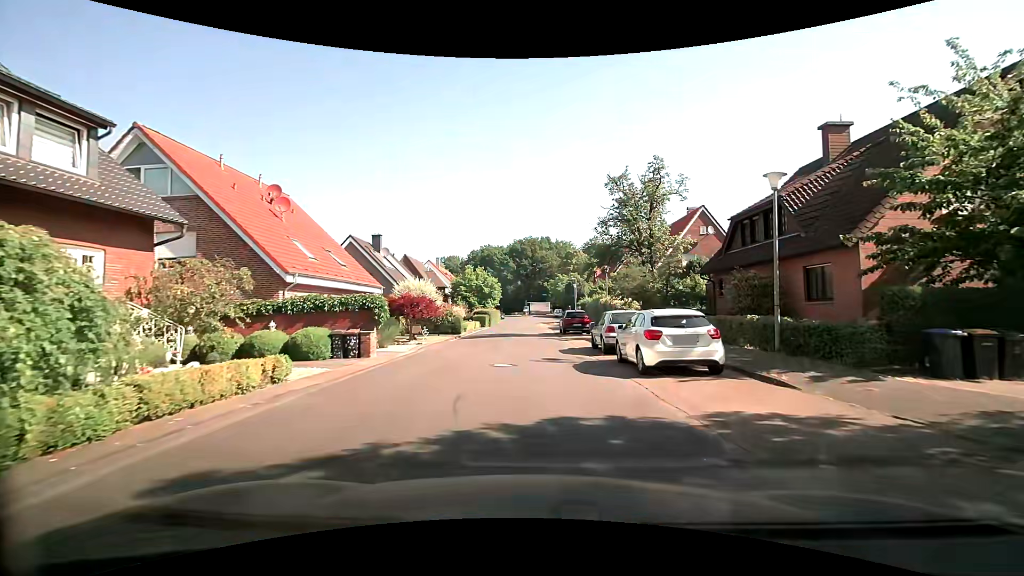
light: Day
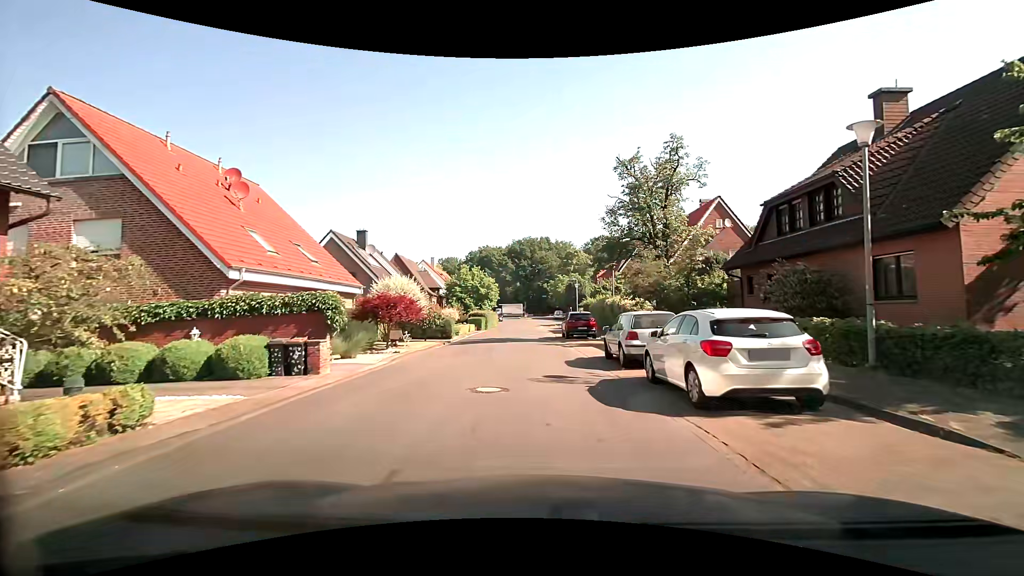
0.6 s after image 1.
(0.0, +3.8) m; 0°
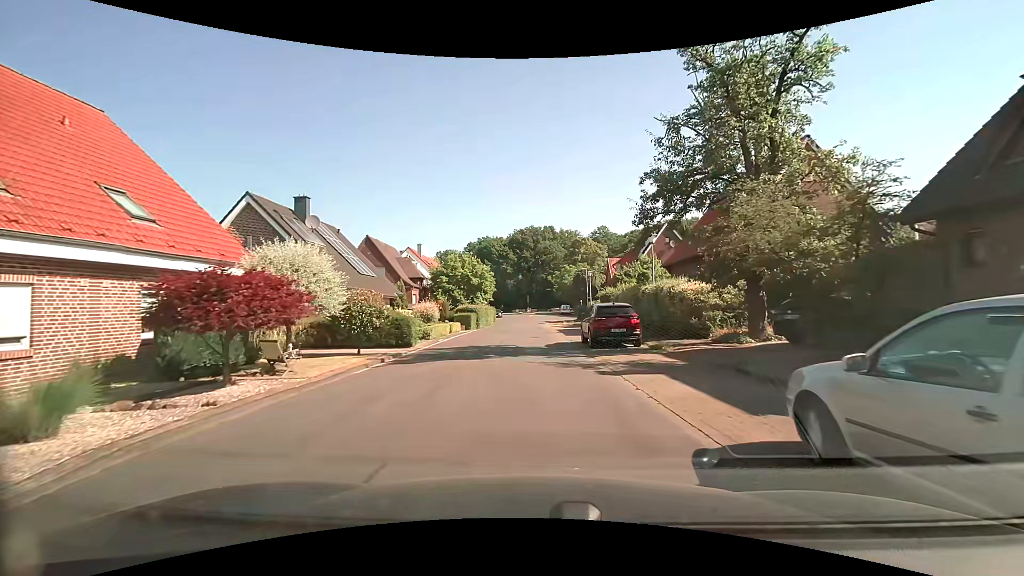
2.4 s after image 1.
(-0.2, +11.6) m; -1°
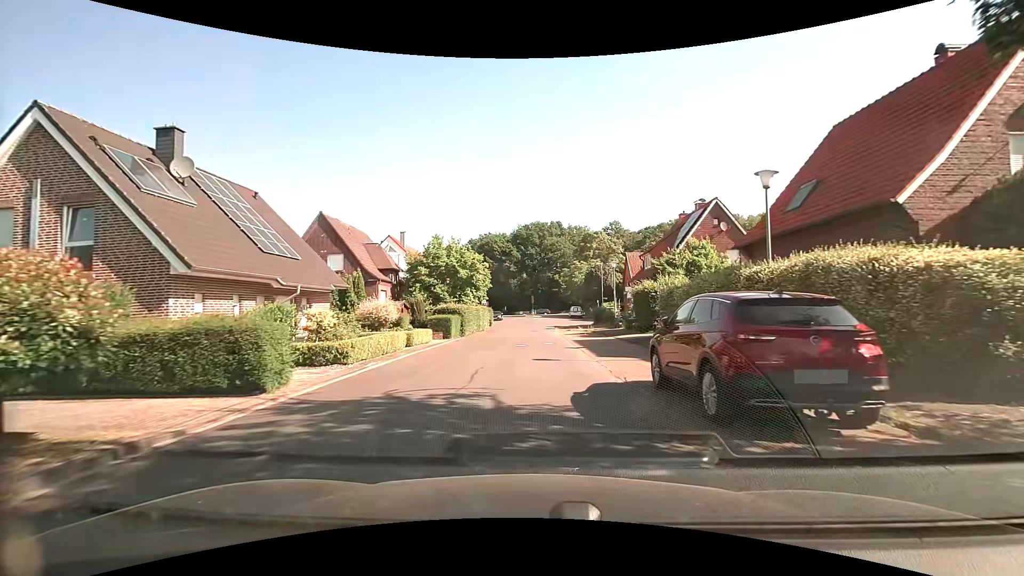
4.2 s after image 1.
(-0.2, +12.1) m; -2°
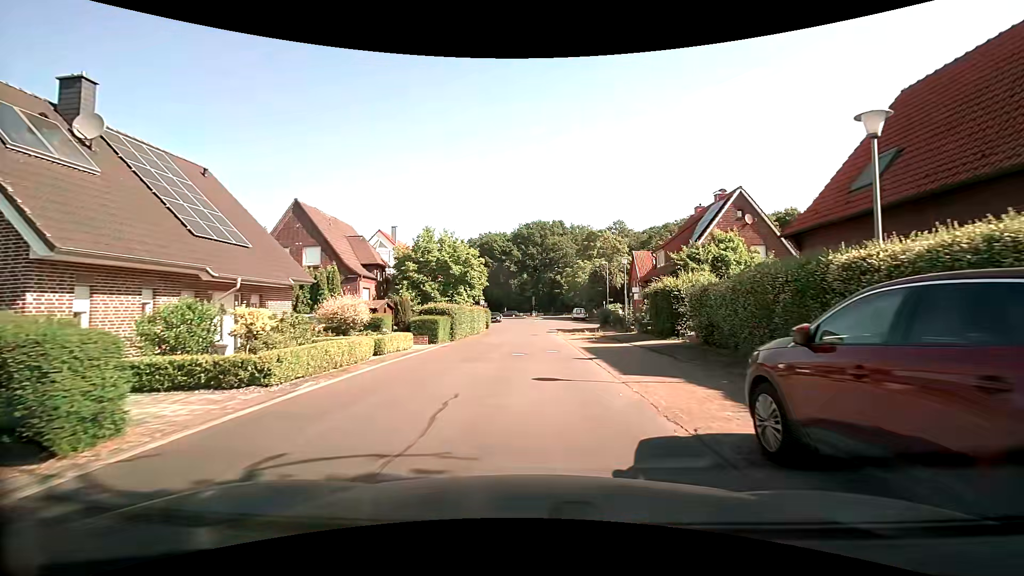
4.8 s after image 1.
(0.0, +4.2) m; +1°
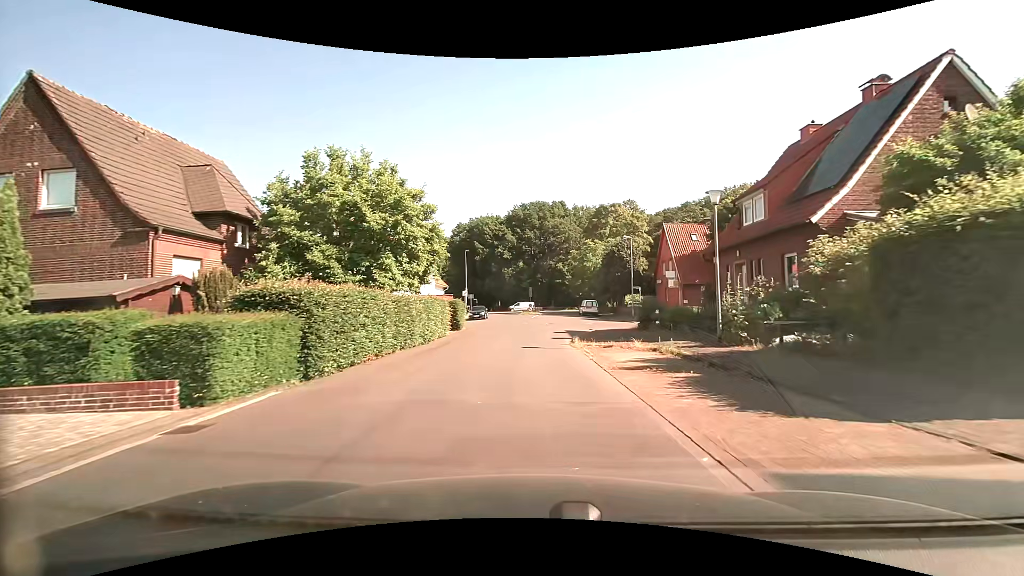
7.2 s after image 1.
(0.0, +17.6) m; 0°
